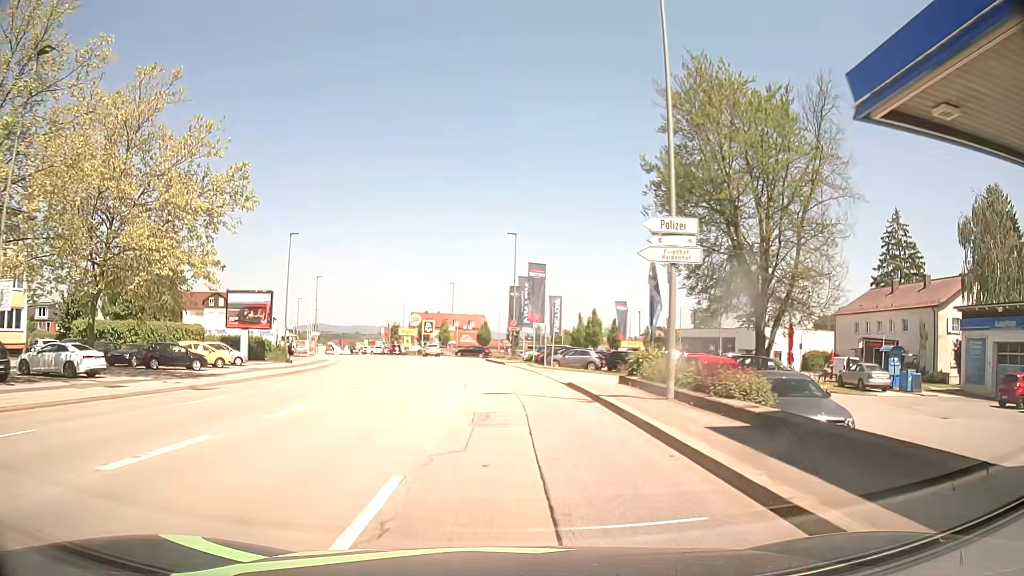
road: tertiary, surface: asphalt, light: Day
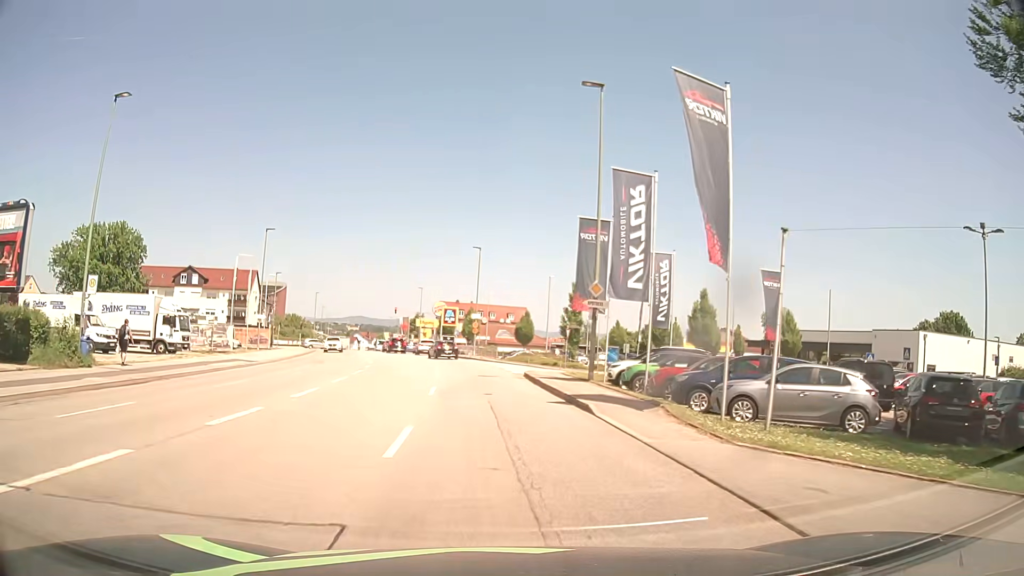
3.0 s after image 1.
(-0.8, +31.8) m; -4°
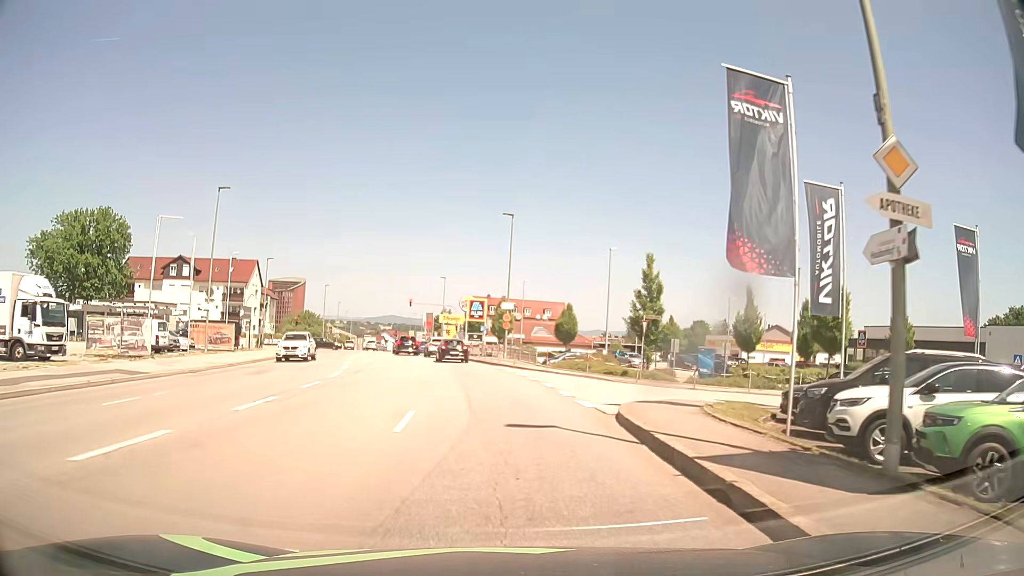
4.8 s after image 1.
(-0.4, +15.8) m; -3°
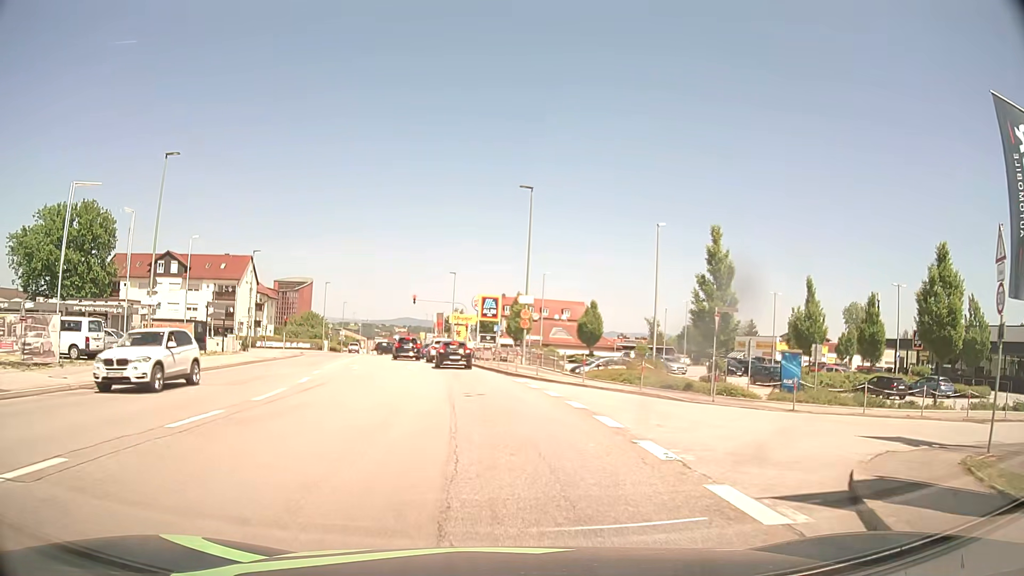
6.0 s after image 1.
(-0.2, +8.8) m; -2°
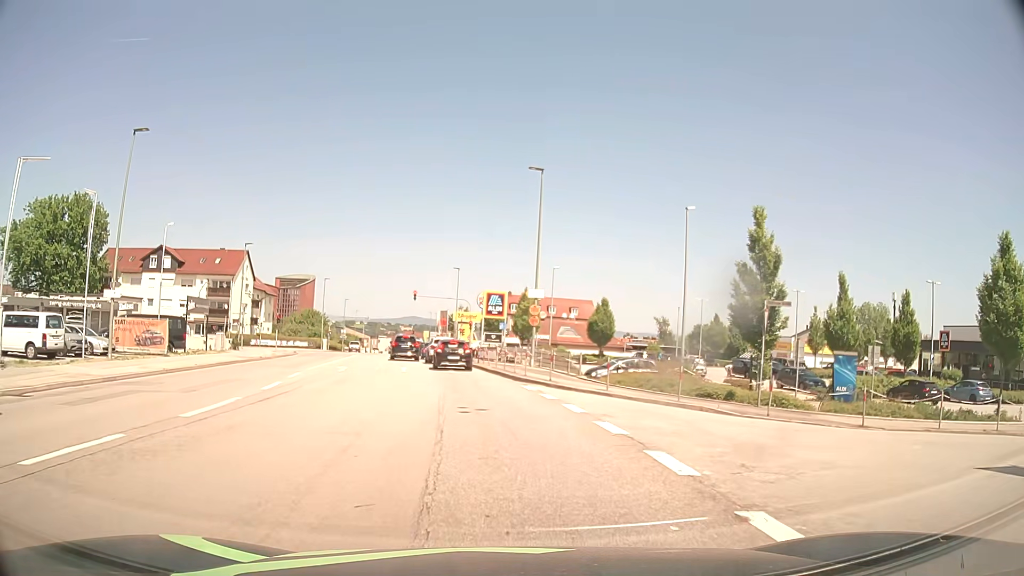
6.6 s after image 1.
(0.0, +3.9) m; 0°
